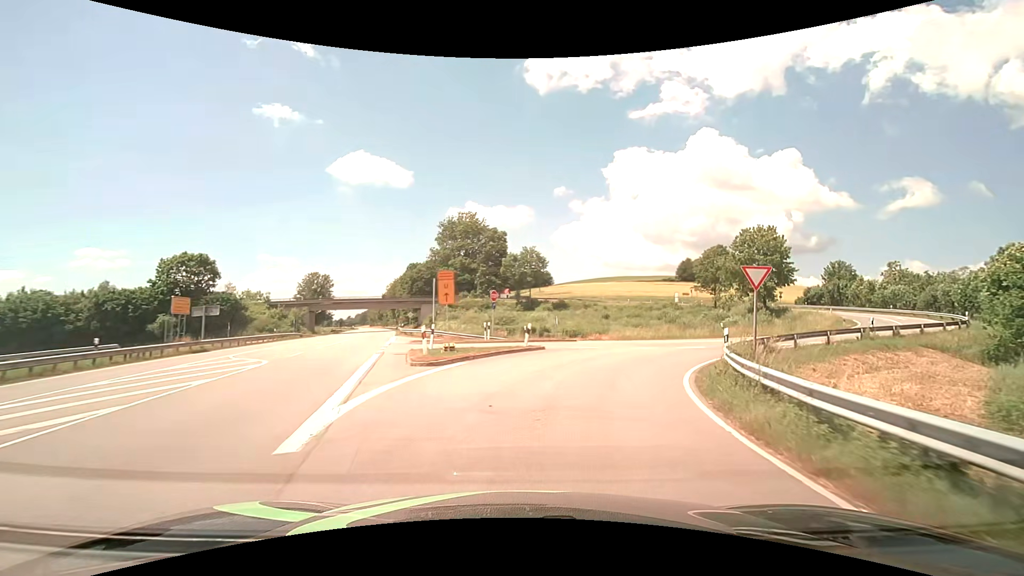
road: primary_link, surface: asphalt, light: Day
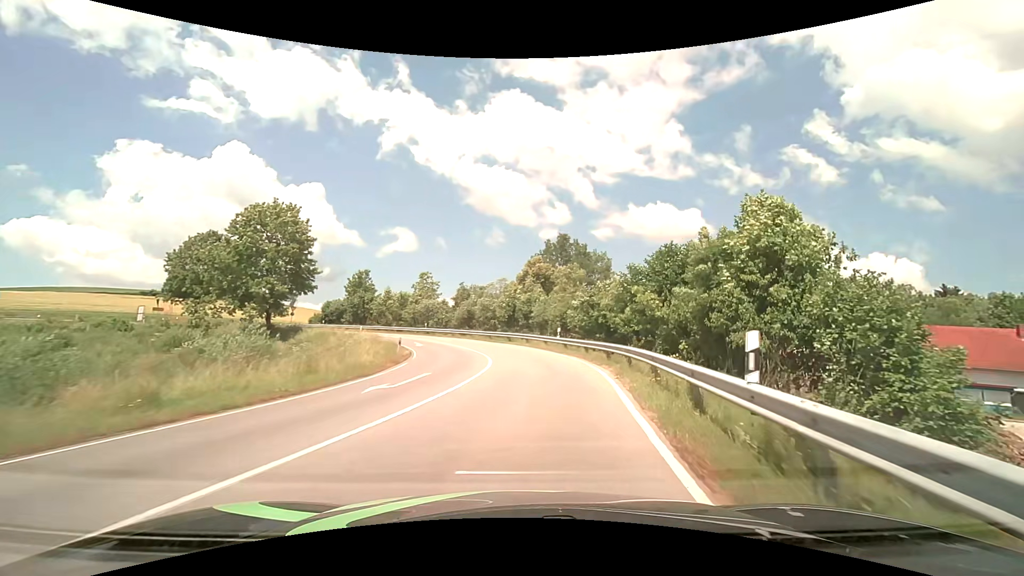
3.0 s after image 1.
(+13.3, +29.0) m; +51°
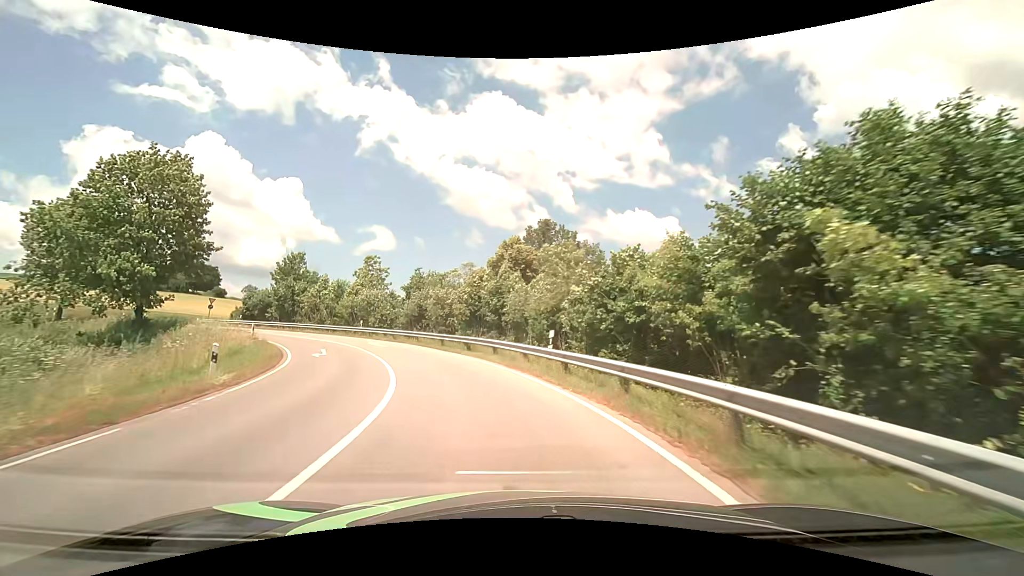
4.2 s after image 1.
(+0.8, +14.3) m; +4°
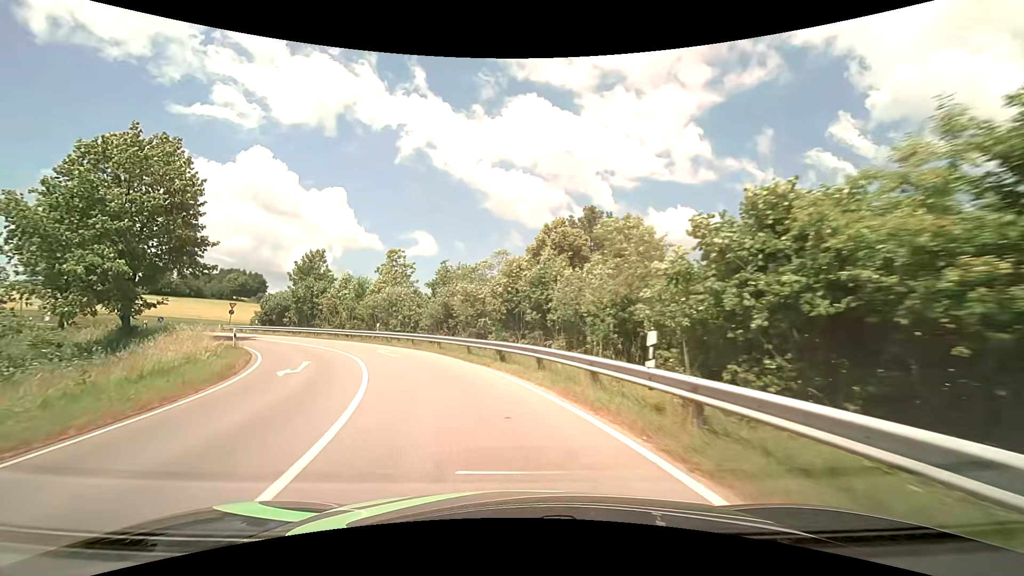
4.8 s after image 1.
(-0.2, +7.5) m; -4°
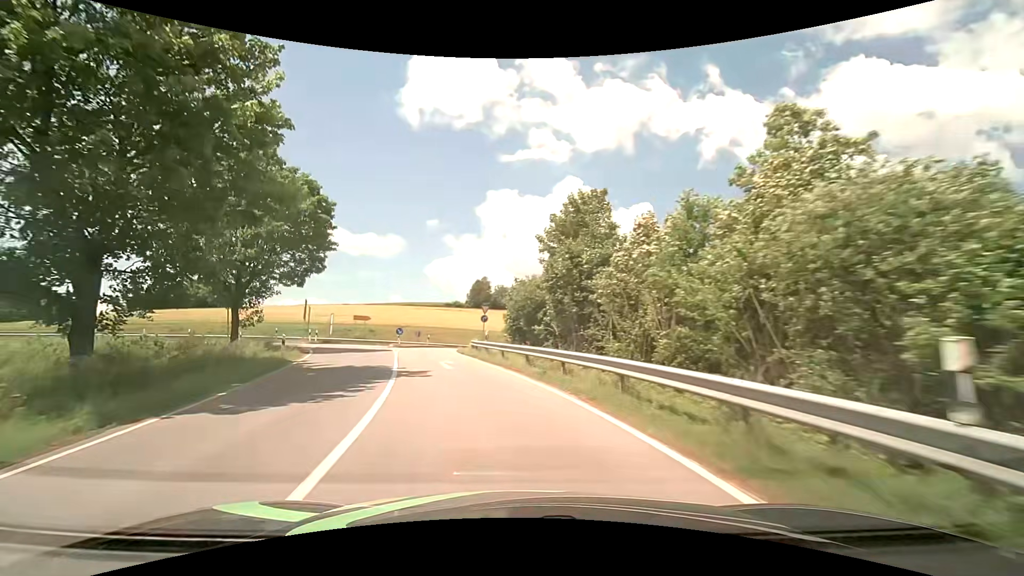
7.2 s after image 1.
(-8.9, +29.4) m; -35°
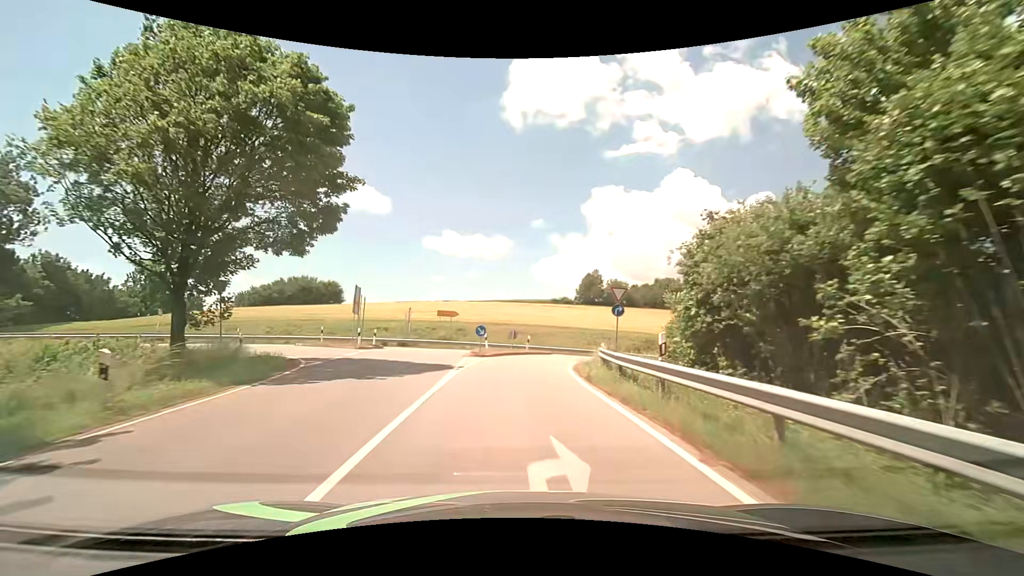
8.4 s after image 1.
(-2.0, +15.6) m; -13°
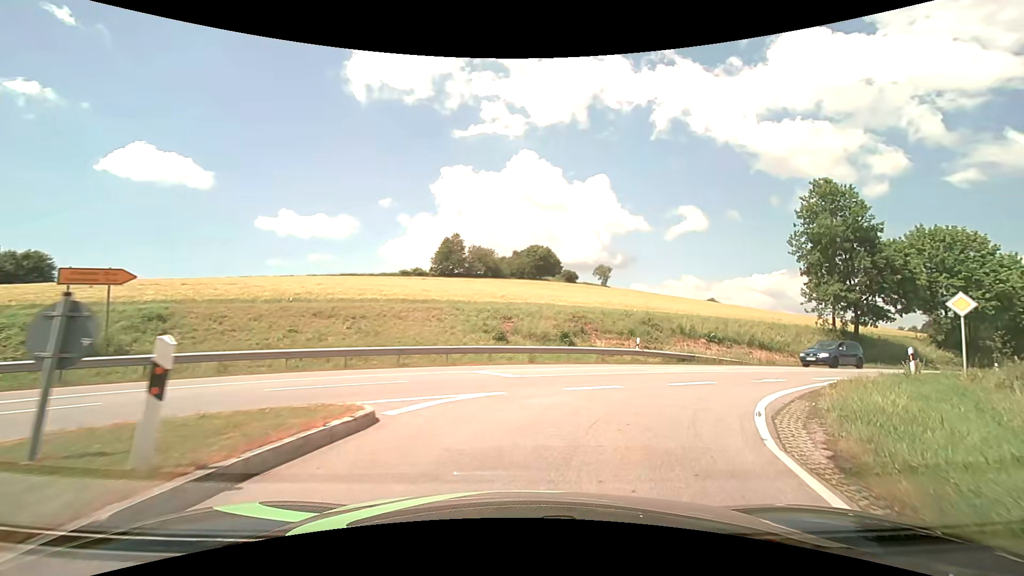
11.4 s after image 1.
(+1.4, +28.1) m; +16°
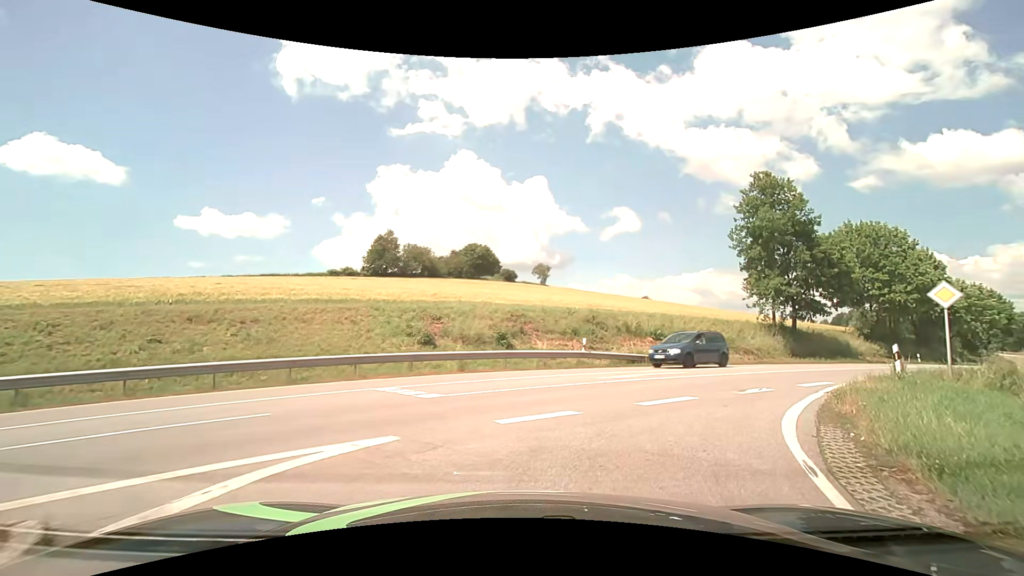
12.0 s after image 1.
(+0.2, +3.3) m; +7°
(+2, +10) (+8, +18) (+16, +24) (+24, +30) (+31, +36) (+39, +42) (+47, +49) (+55, +55) (+62, +61) (+70, +68) m
